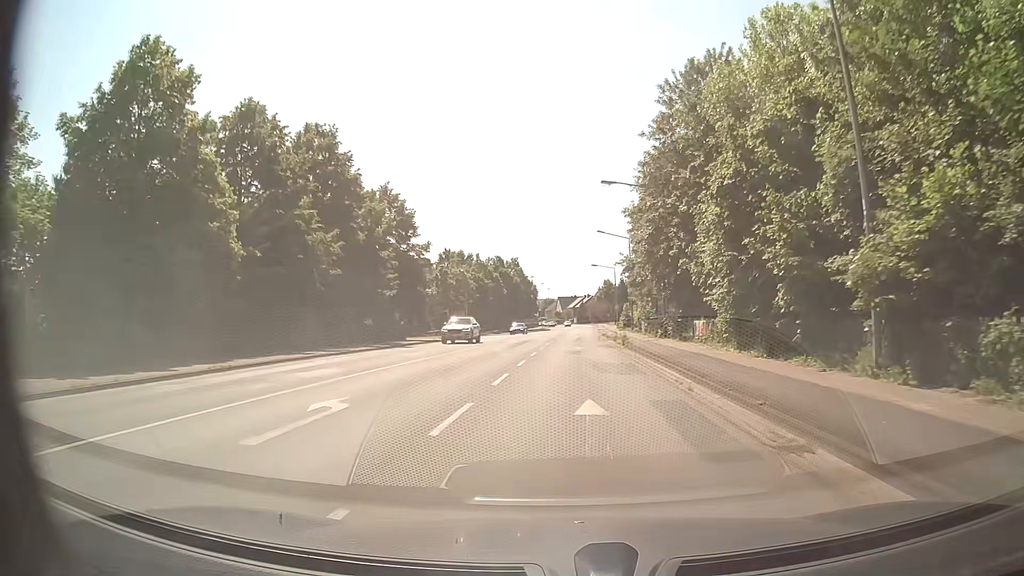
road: secondary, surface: asphalt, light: Day
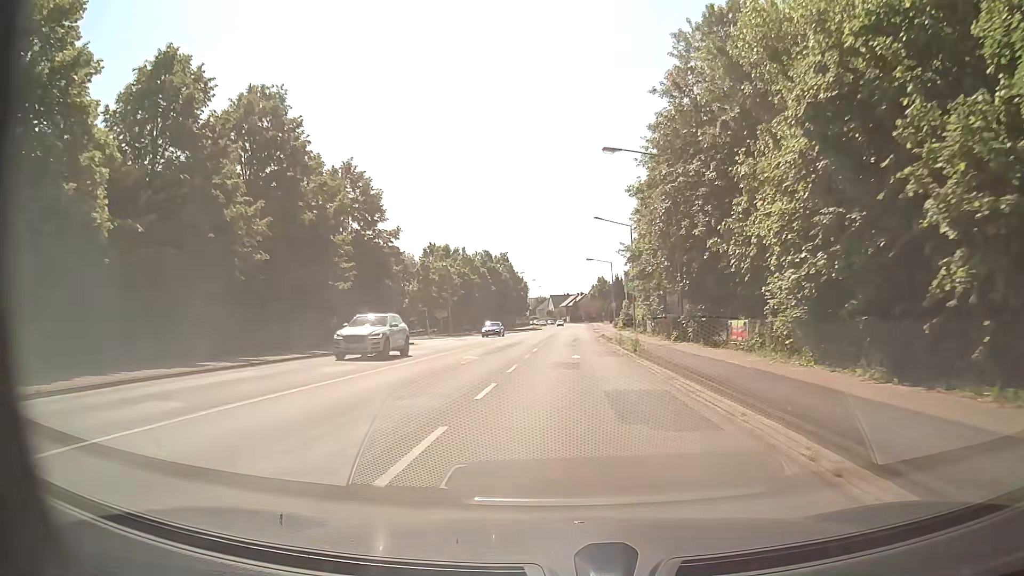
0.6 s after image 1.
(0.0, +8.4) m; 0°
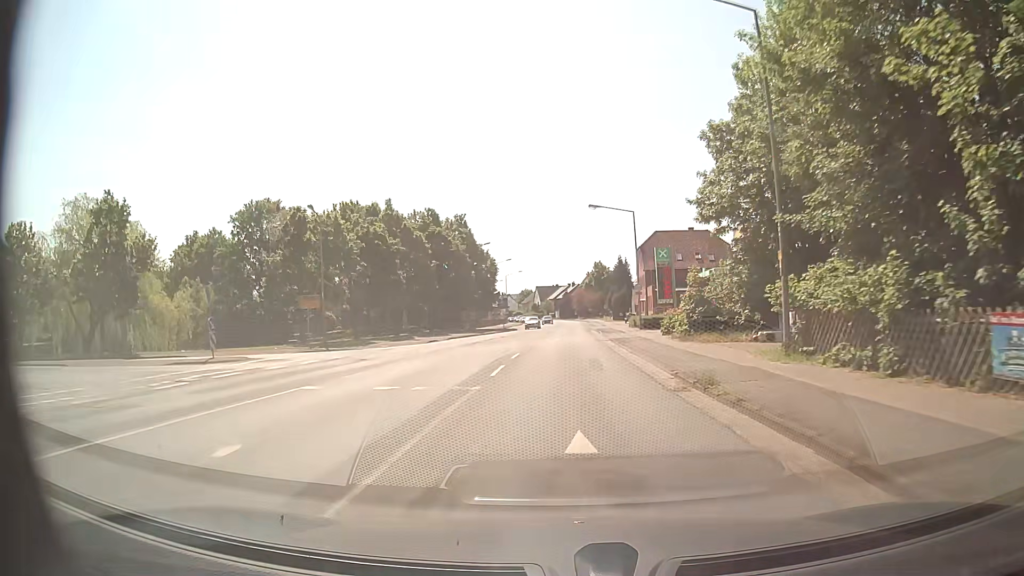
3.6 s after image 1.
(+1.0, +42.3) m; +1°
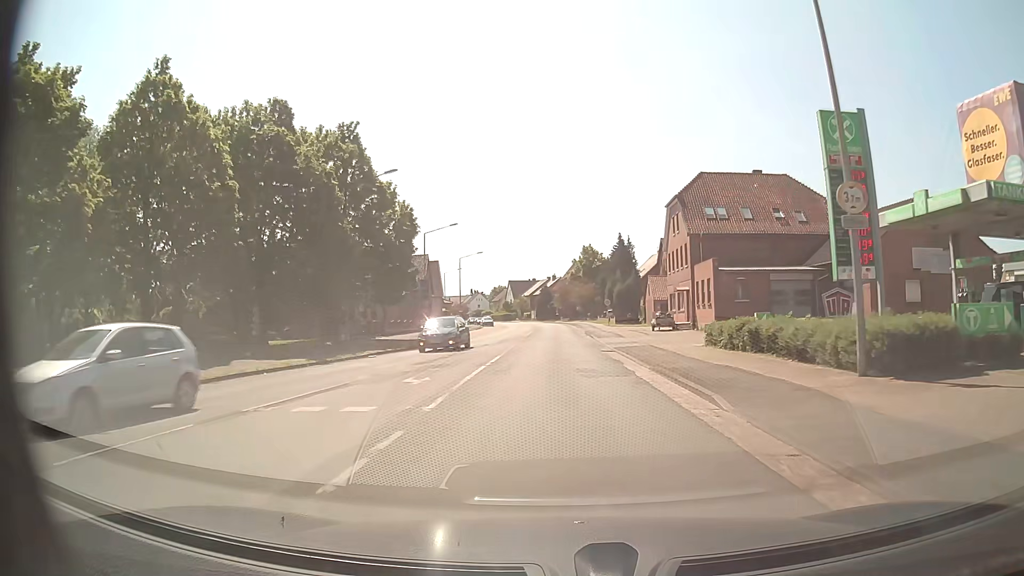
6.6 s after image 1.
(+0.3, +40.6) m; +2°
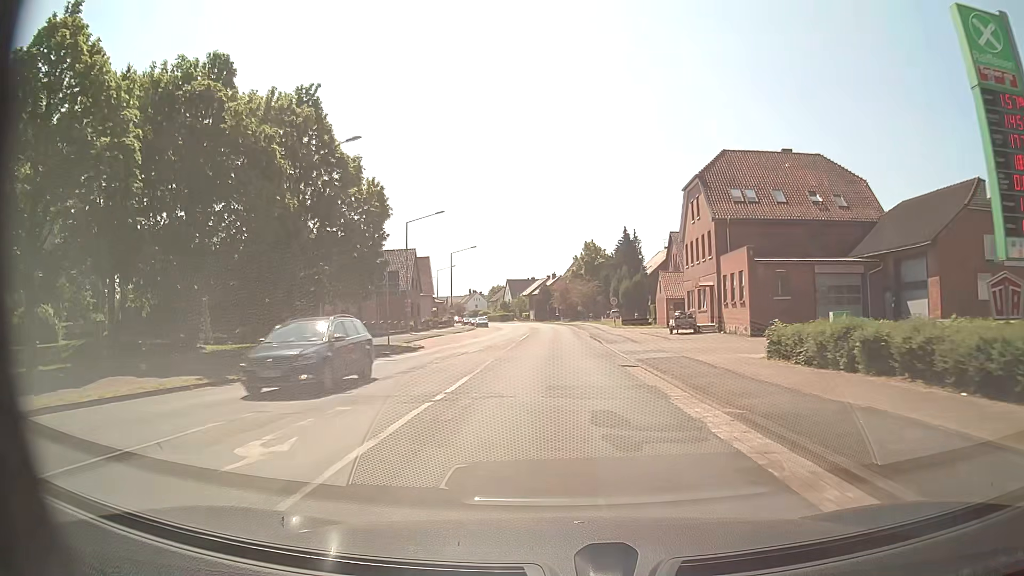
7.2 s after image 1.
(0.0, +7.9) m; 0°
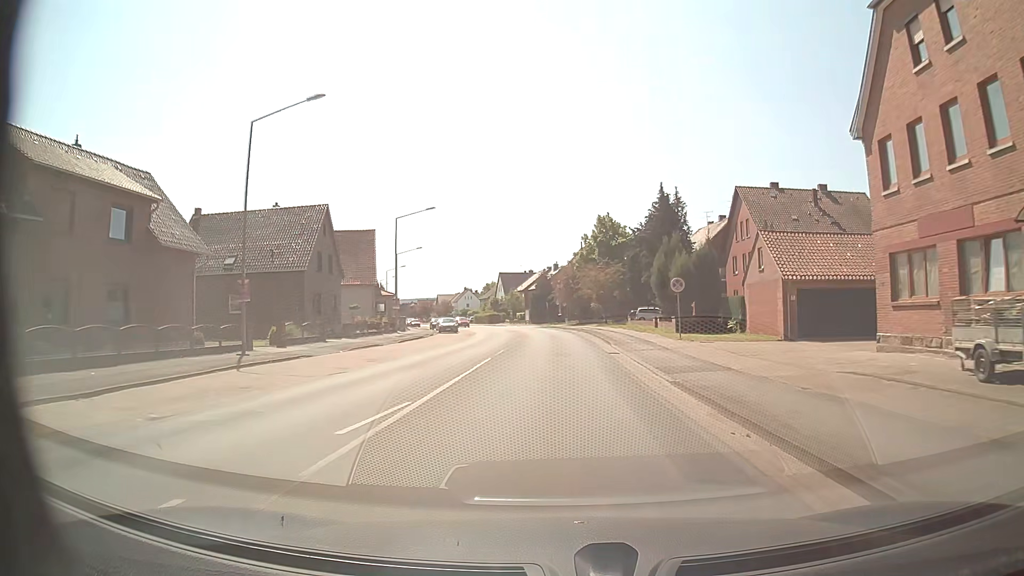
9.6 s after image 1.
(-0.1, +32.0) m; 0°
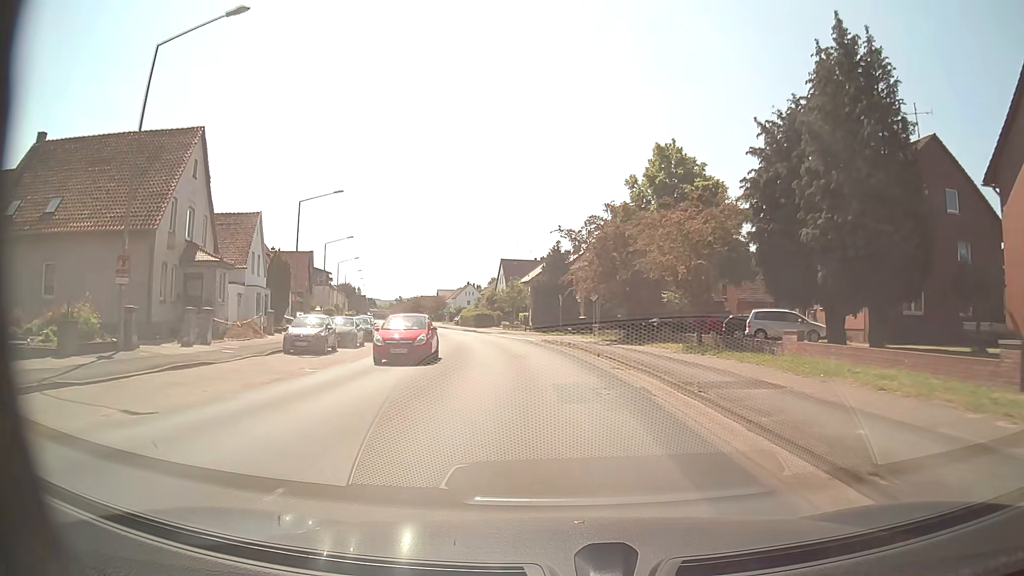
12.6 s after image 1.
(-0.3, +39.1) m; -2°
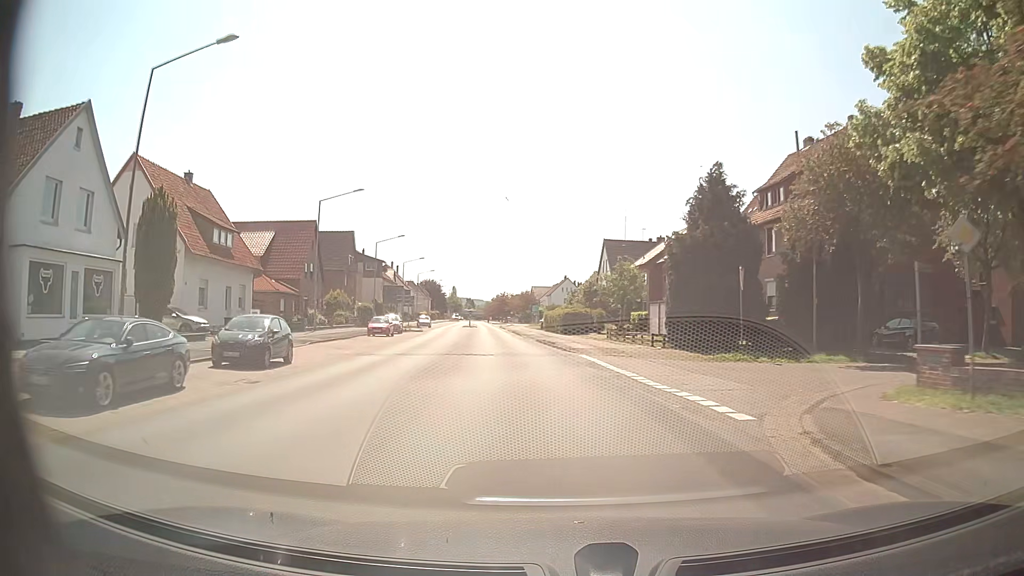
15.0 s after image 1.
(-2.2, +30.6) m; -9°
(0, +10) (-1, +20) (-2, +30) (-3, +40) (-4, +50) (-5, +60) (-6, +70) (-8, +80) (-9, +90) (-10, +99) m
